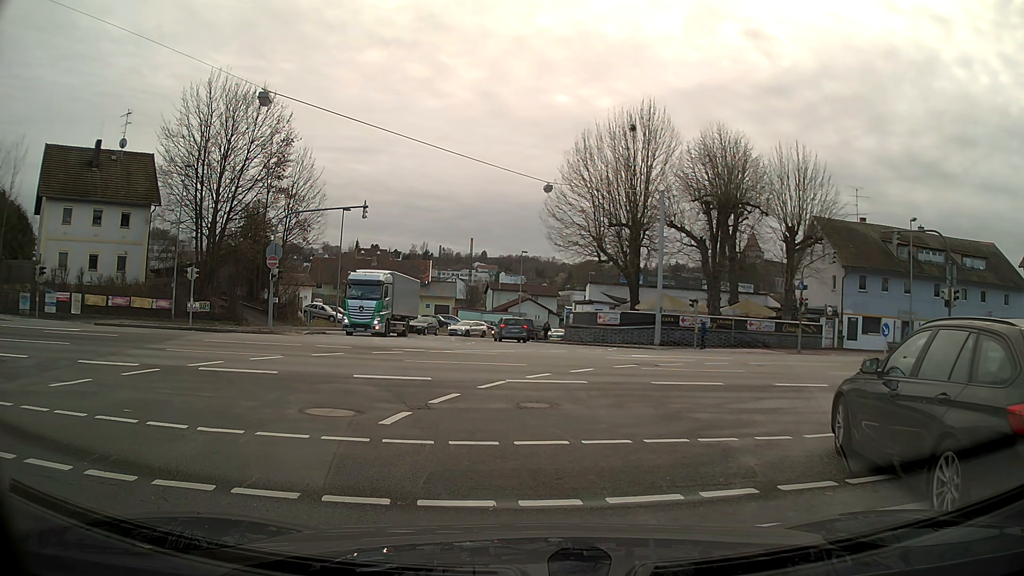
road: primary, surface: asphalt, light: Day
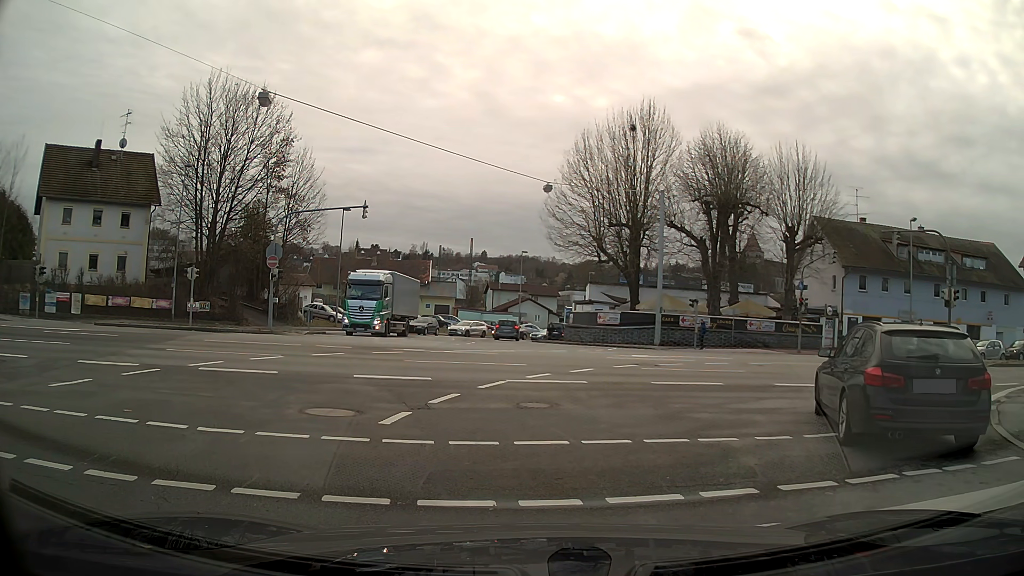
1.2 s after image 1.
(0.0, 0.0) m; 0°
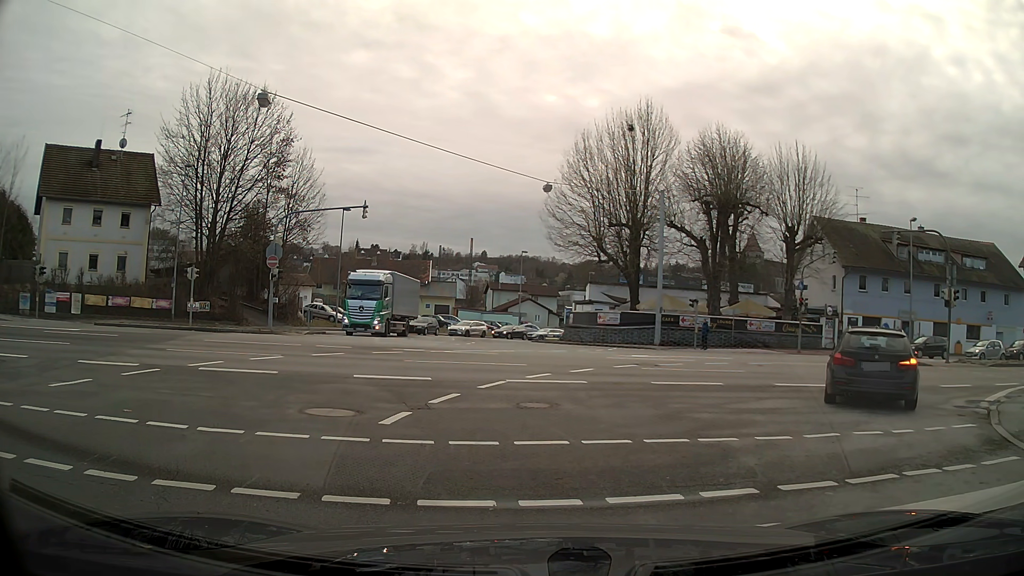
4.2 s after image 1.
(0.0, 0.0) m; 0°
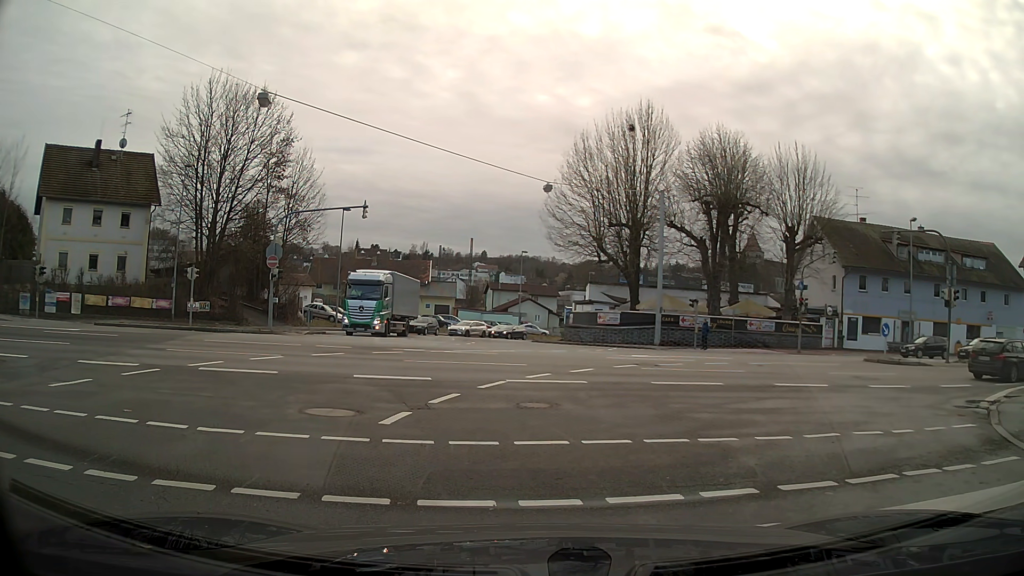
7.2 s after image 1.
(0.0, 0.0) m; 0°
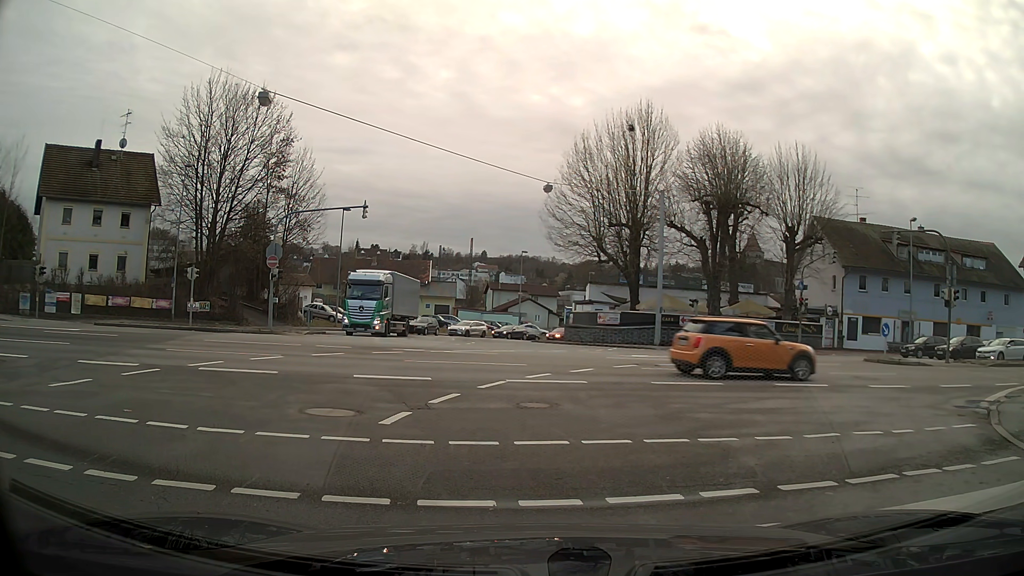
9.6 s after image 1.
(0.0, 0.0) m; 0°
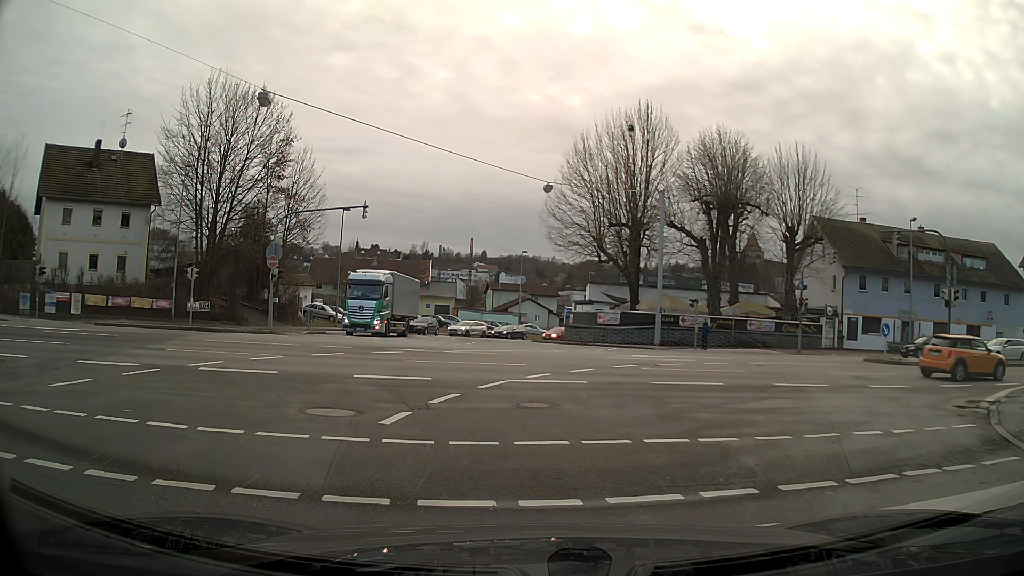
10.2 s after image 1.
(0.0, 0.0) m; 0°
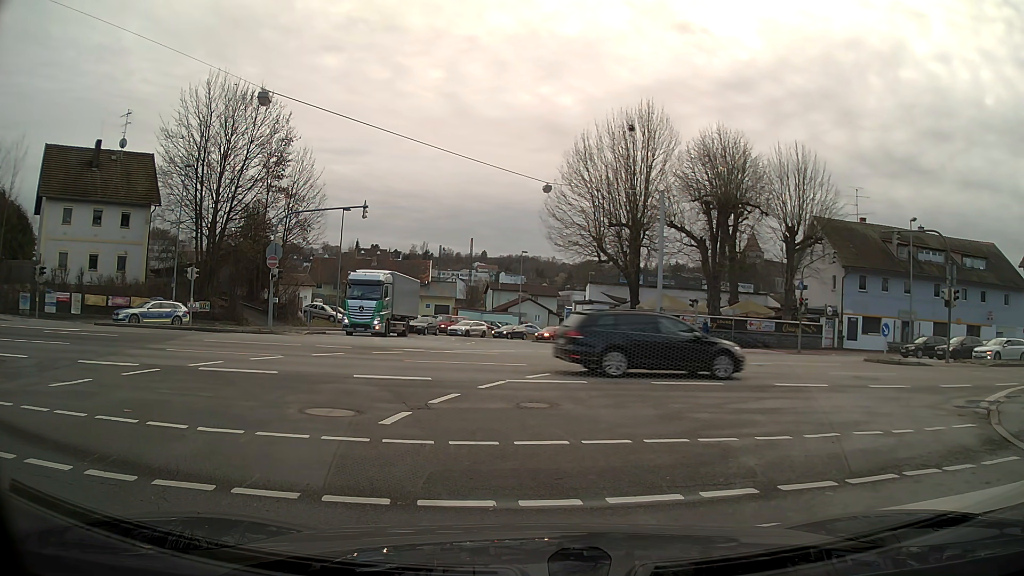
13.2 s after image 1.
(0.0, 0.0) m; 0°
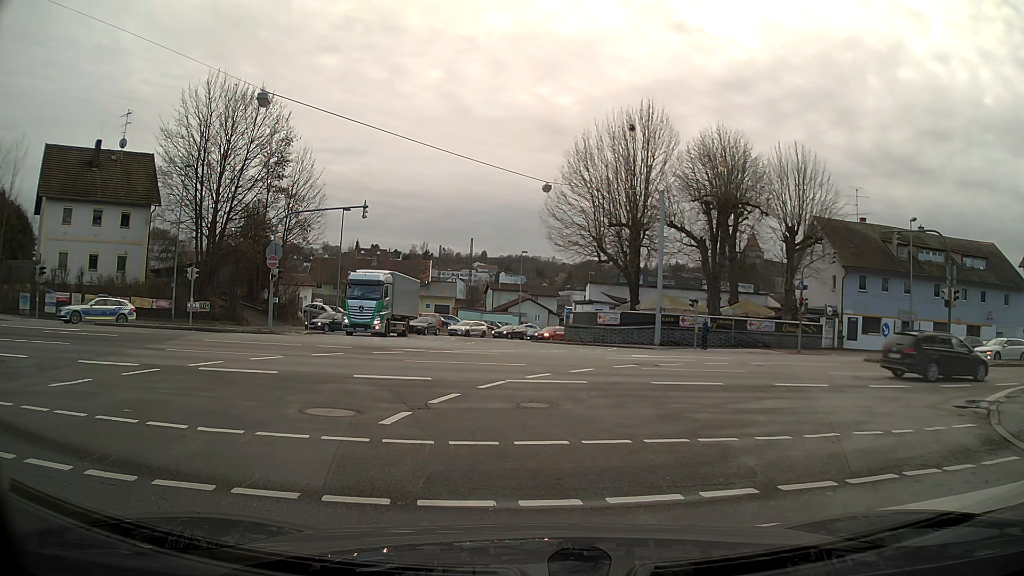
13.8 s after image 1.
(0.0, 0.0) m; 0°
